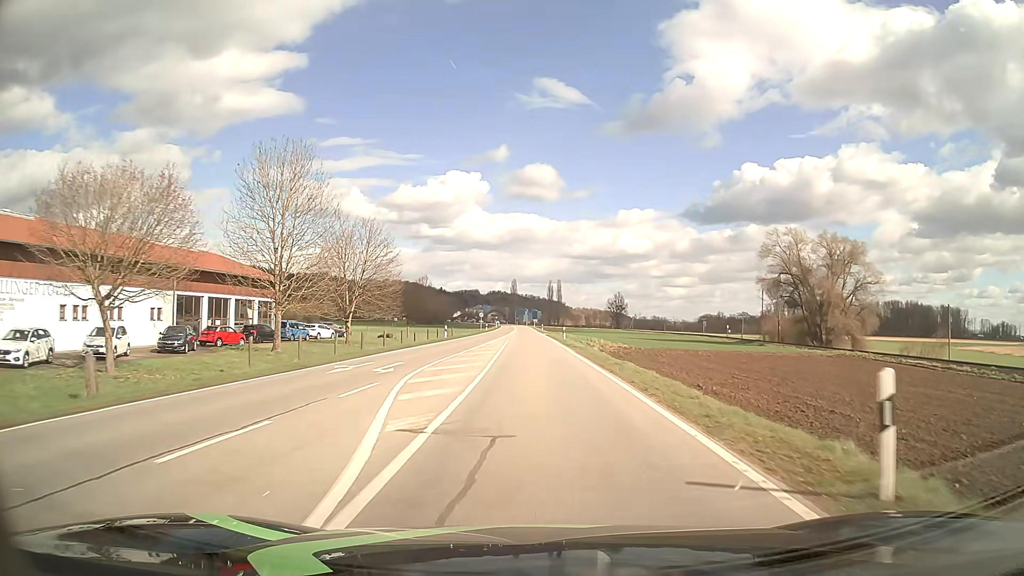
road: secondary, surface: asphalt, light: Day
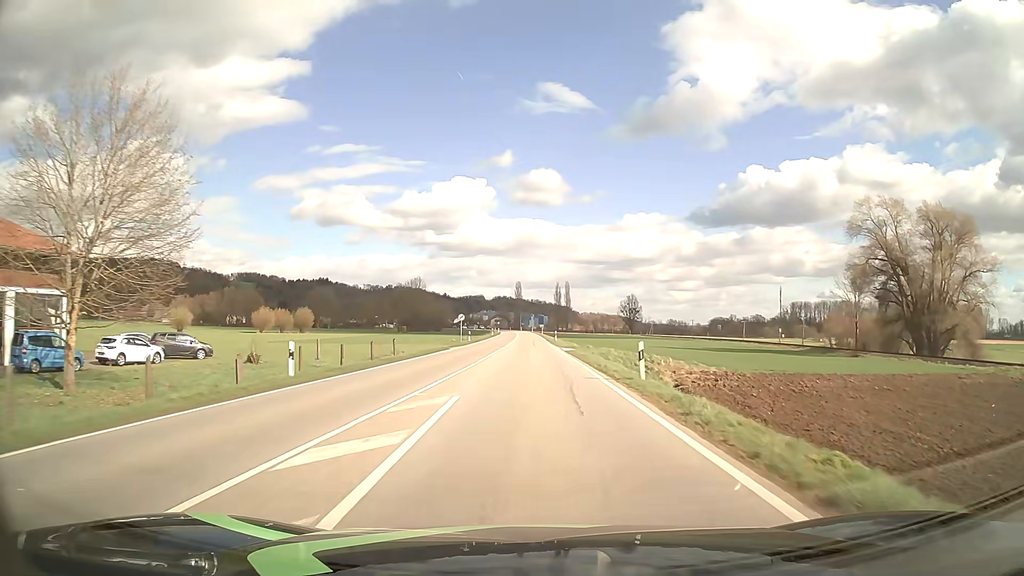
(-0.3, +34.7) m; -1°
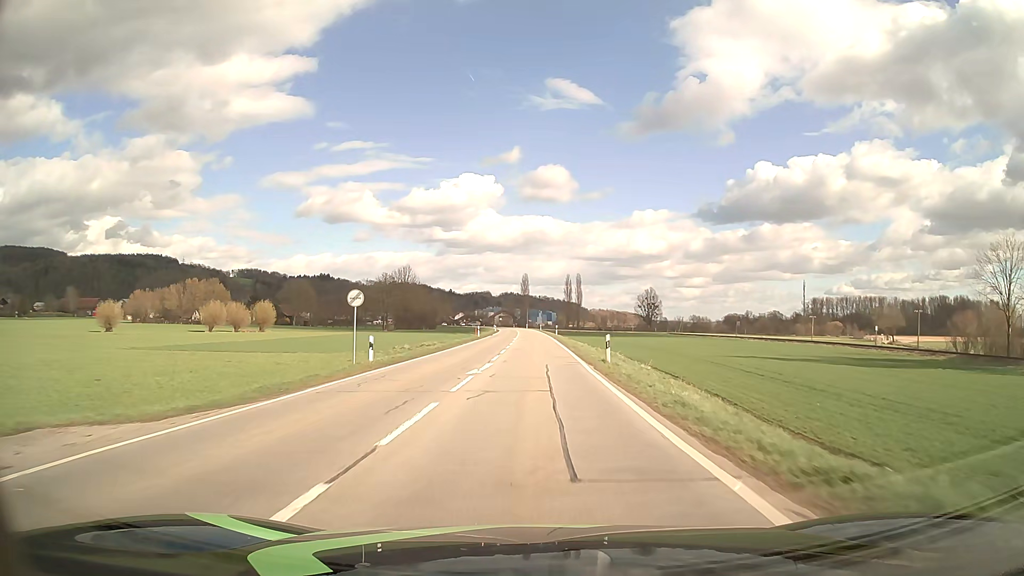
(-0.1, +40.3) m; -1°
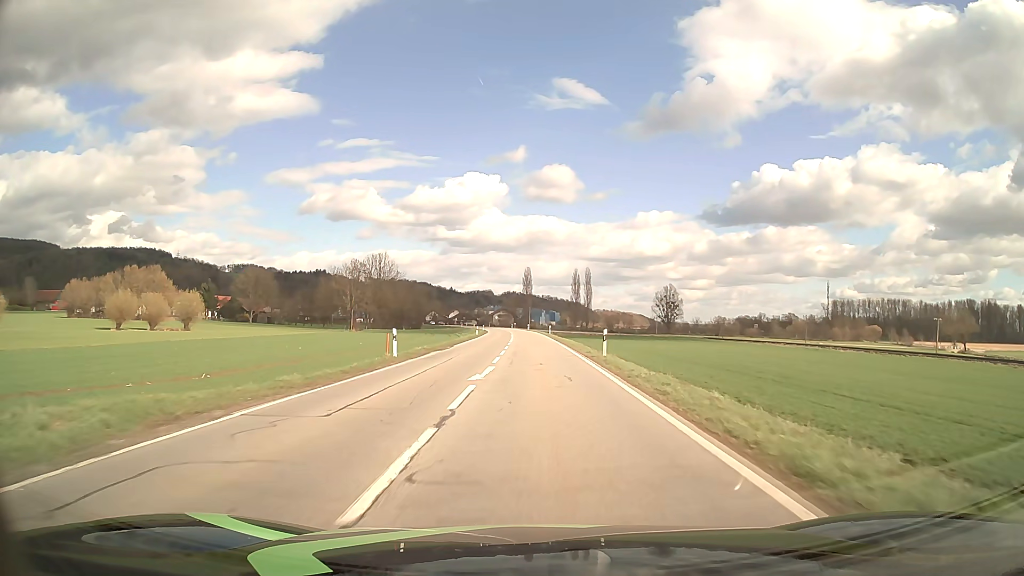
(-0.2, +44.9) m; 0°
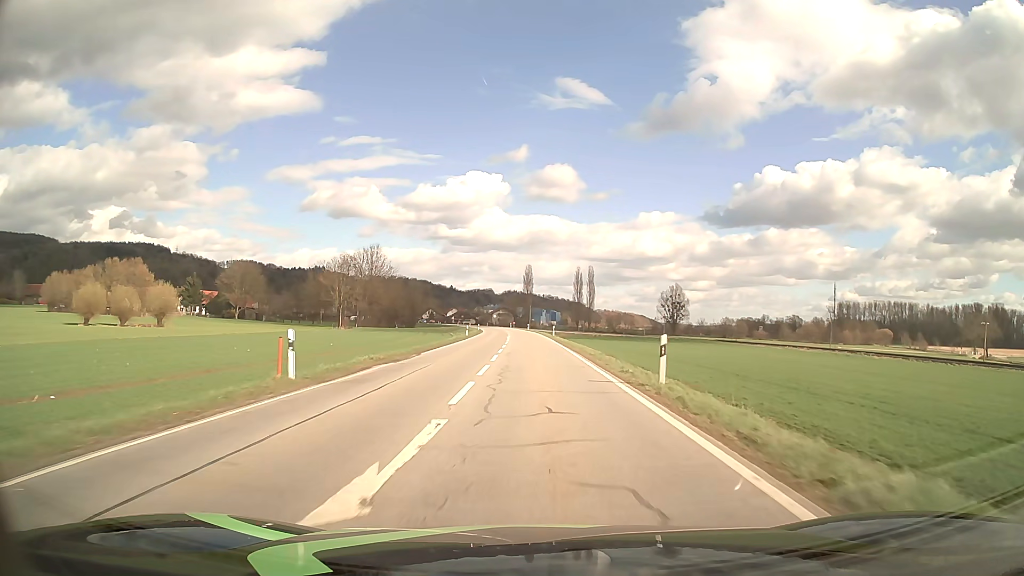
(0.0, +11.7) m; 0°
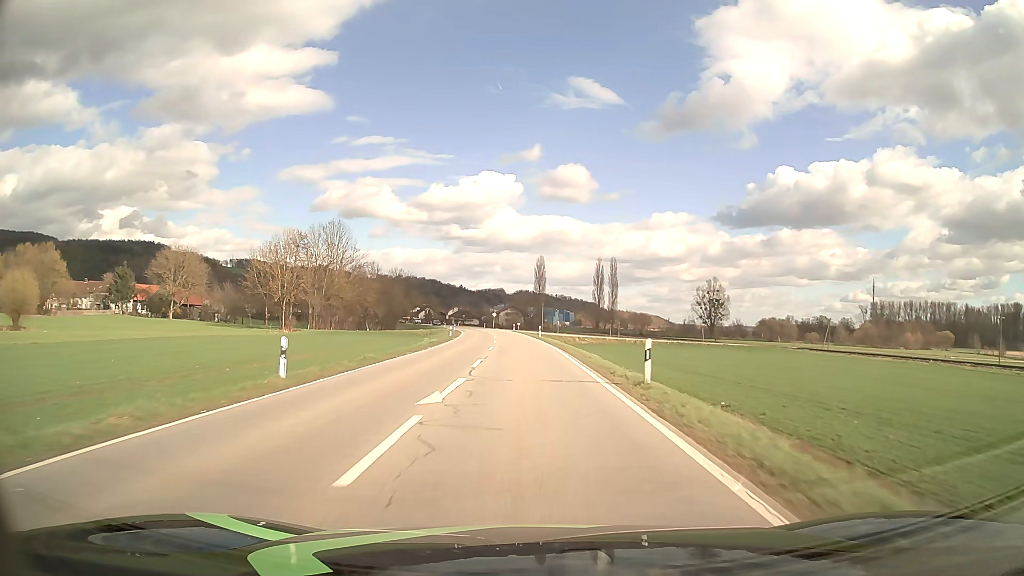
(-0.1, +47.8) m; -1°
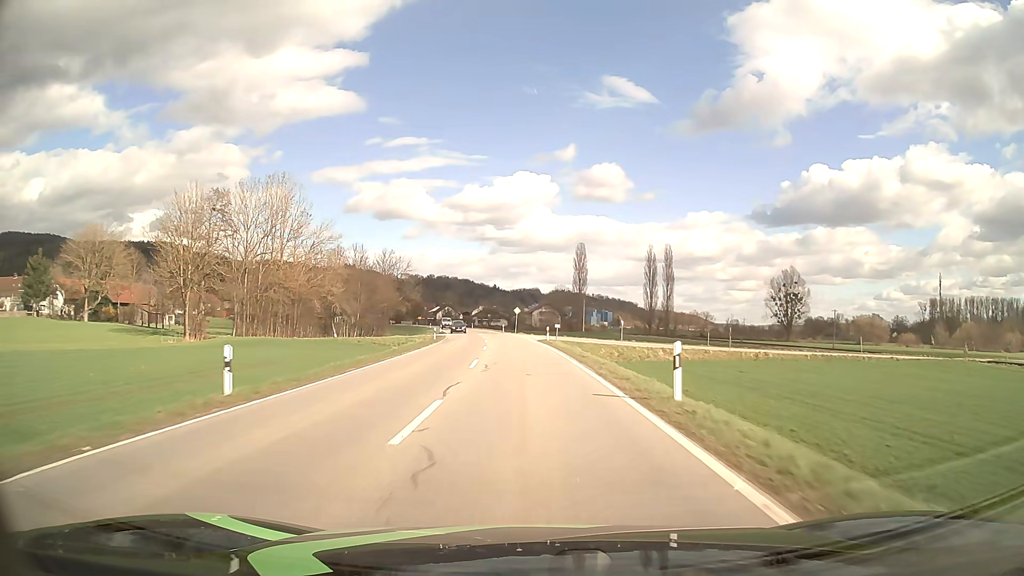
(-1.1, +48.8) m; -3°
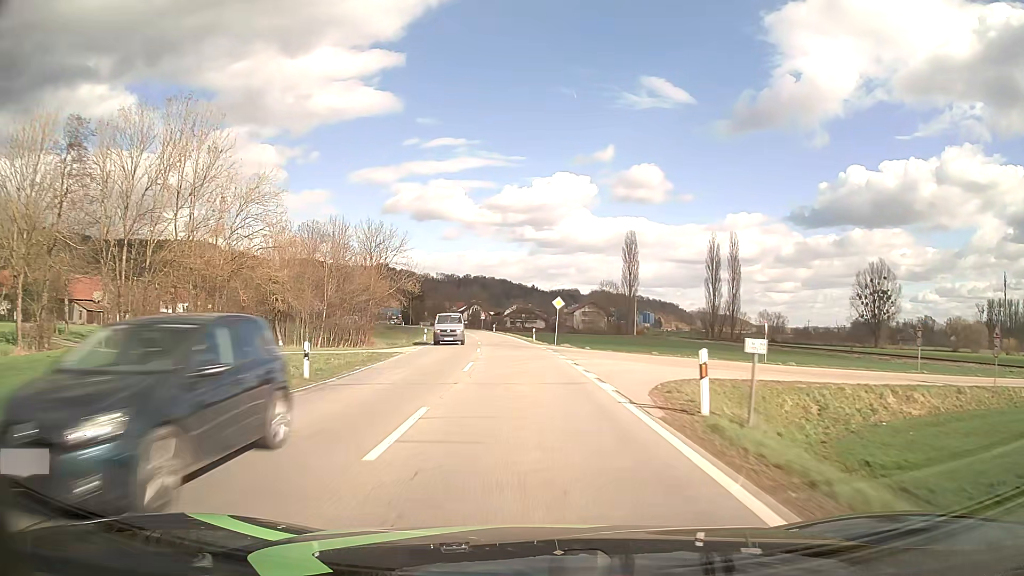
(-1.0, +37.0) m; -3°
(0, +10) (0, +20) (-1, +30) (-1, +40) (-2, +50) (-3, +60) (-4, +70) (-6, +80) (-7, +90) (-9, +99) m
